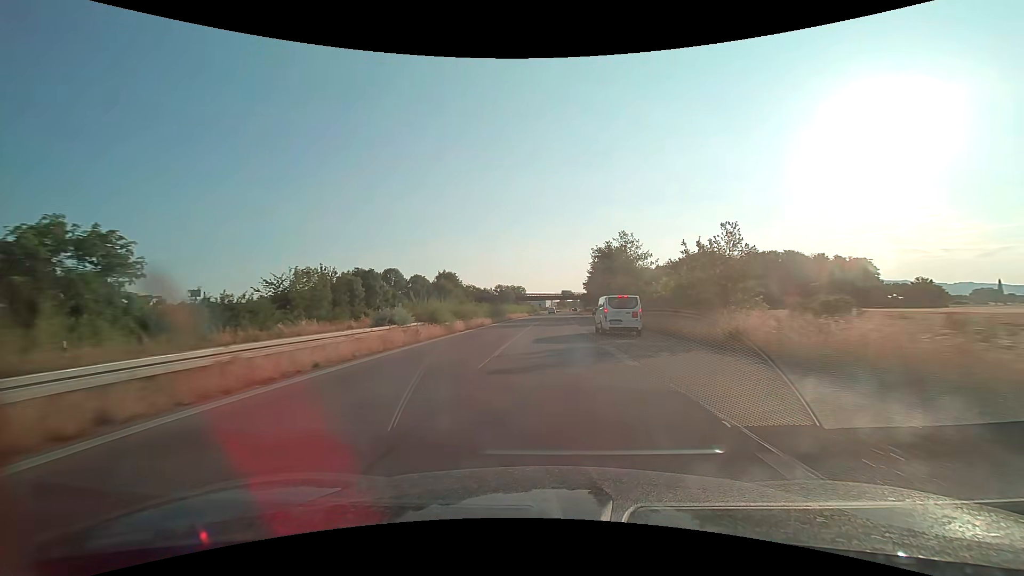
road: trunk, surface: asphalt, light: Day
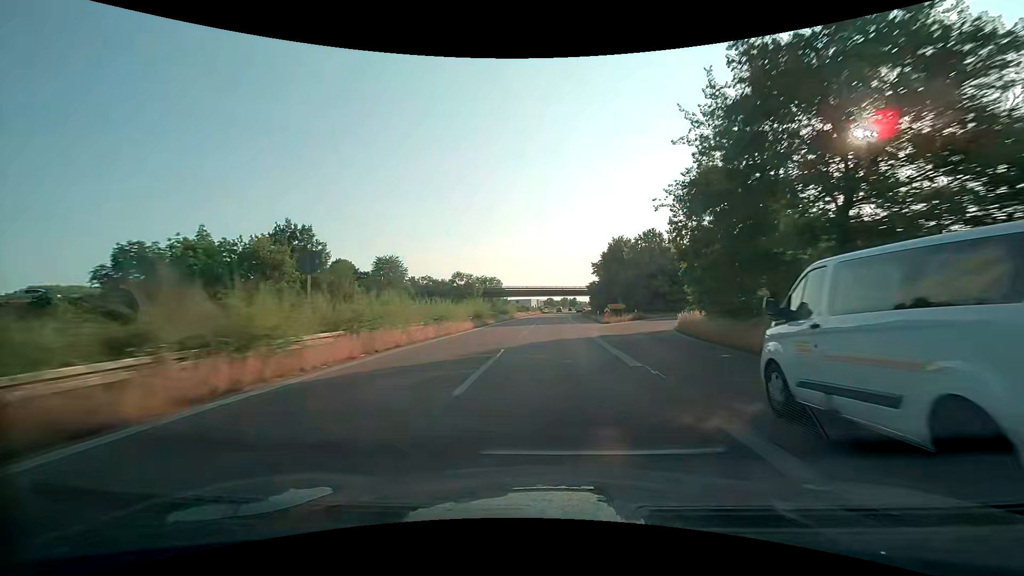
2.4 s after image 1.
(+0.9, +60.4) m; +2°
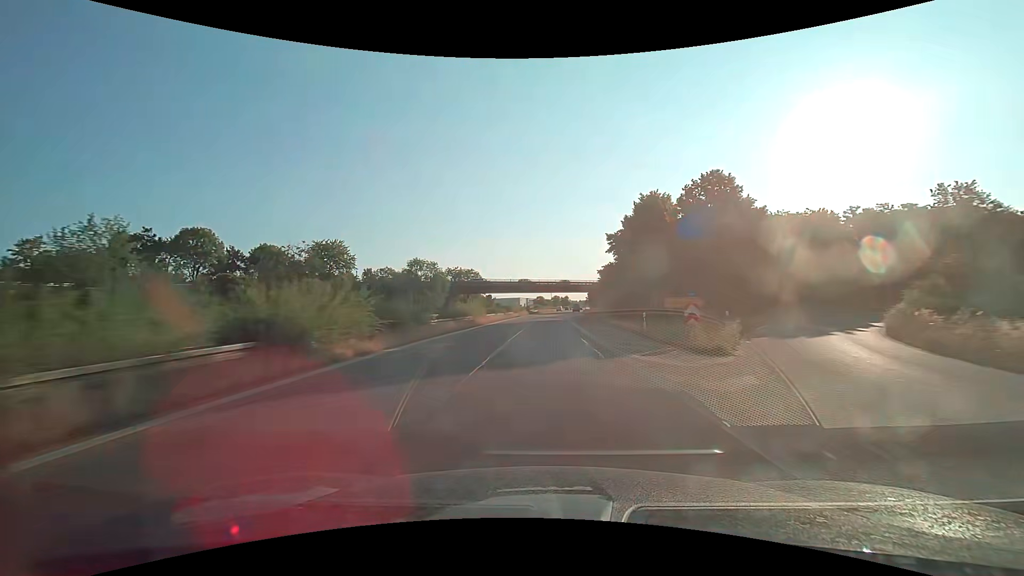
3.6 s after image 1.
(+0.3, +30.4) m; +1°
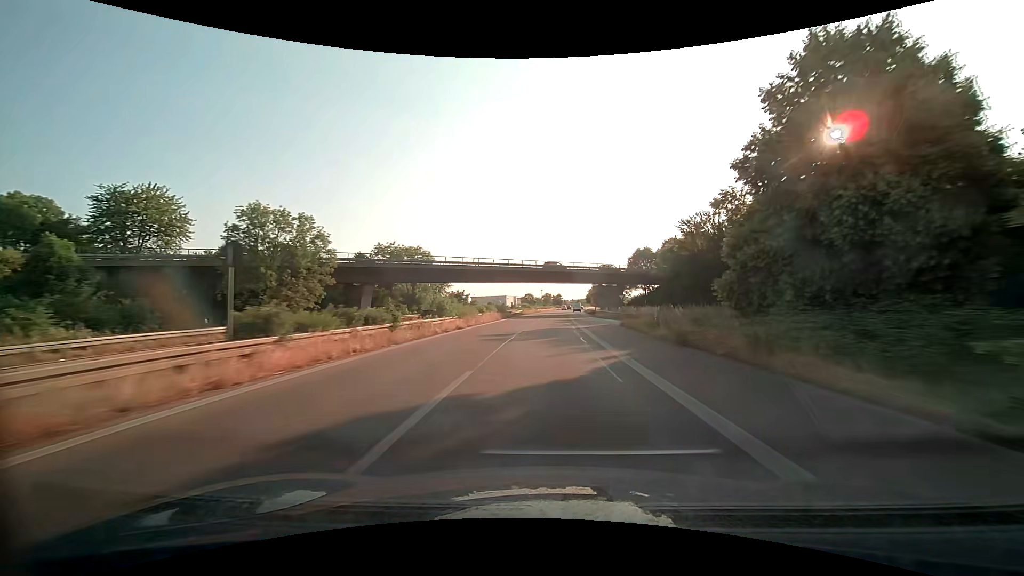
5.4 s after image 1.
(+0.3, +45.7) m; +1°
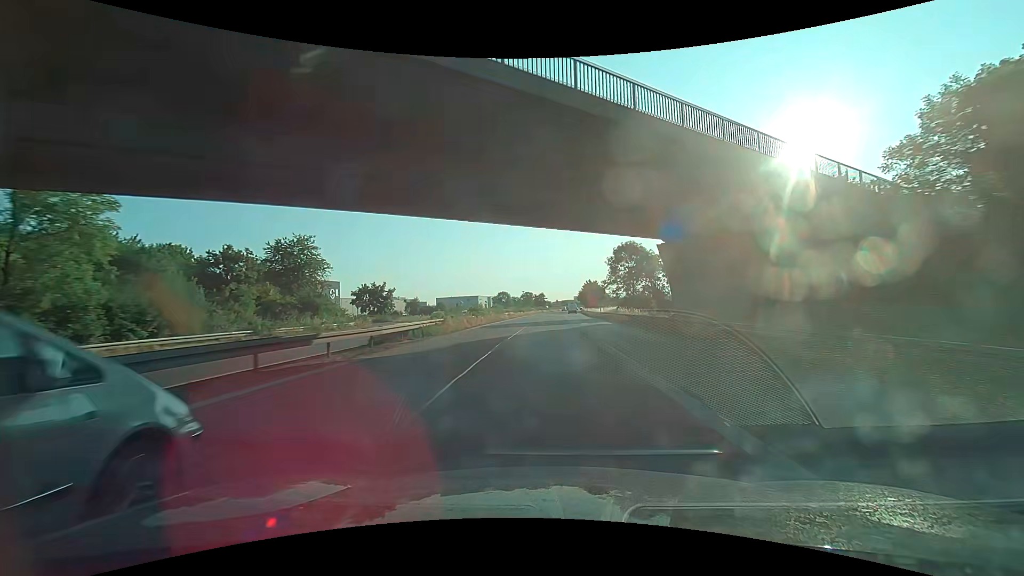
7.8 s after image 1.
(+1.1, +61.2) m; +2°
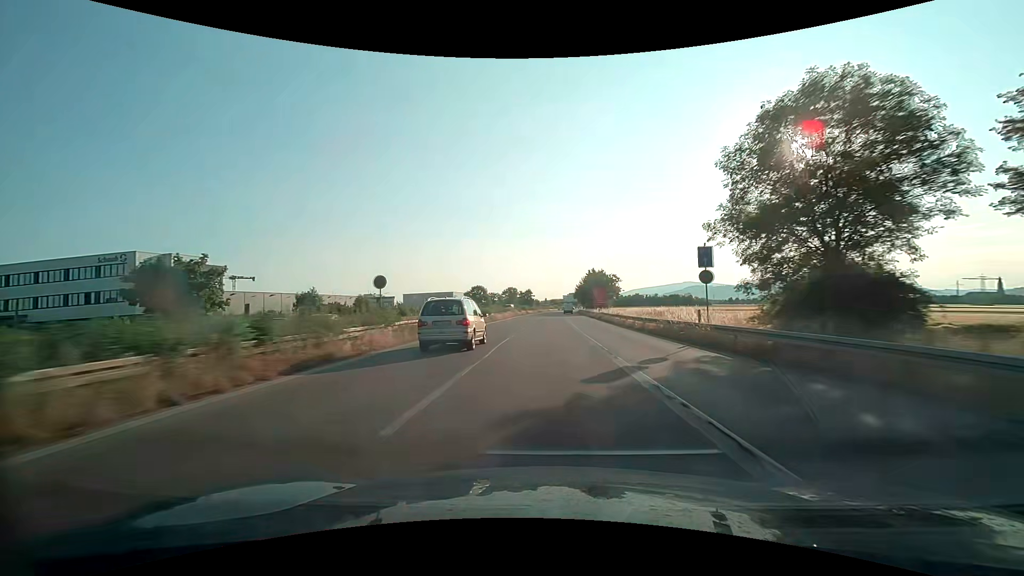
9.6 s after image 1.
(+0.2, +45.9) m; +1°
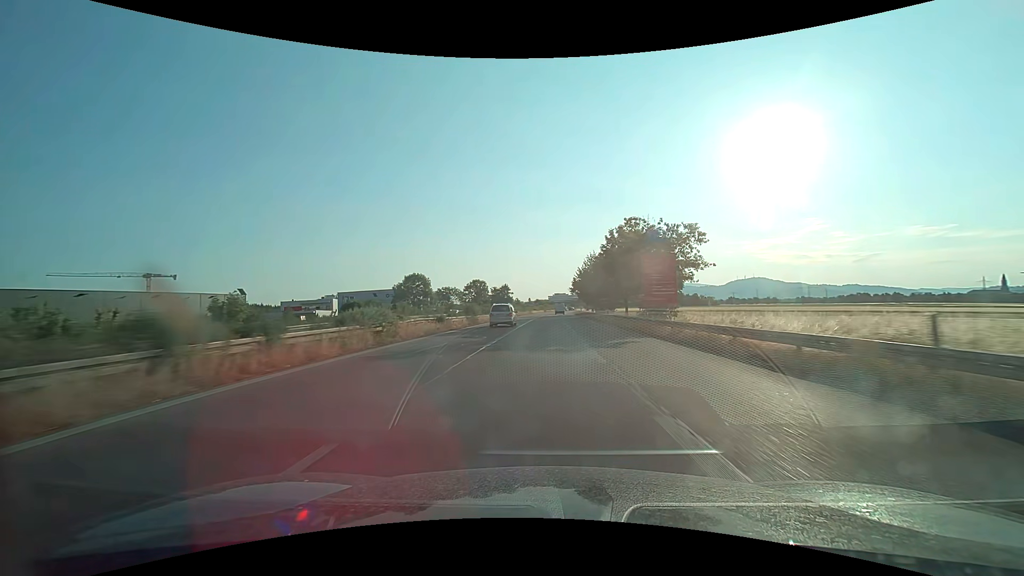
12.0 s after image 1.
(+1.1, +61.2) m; +2°
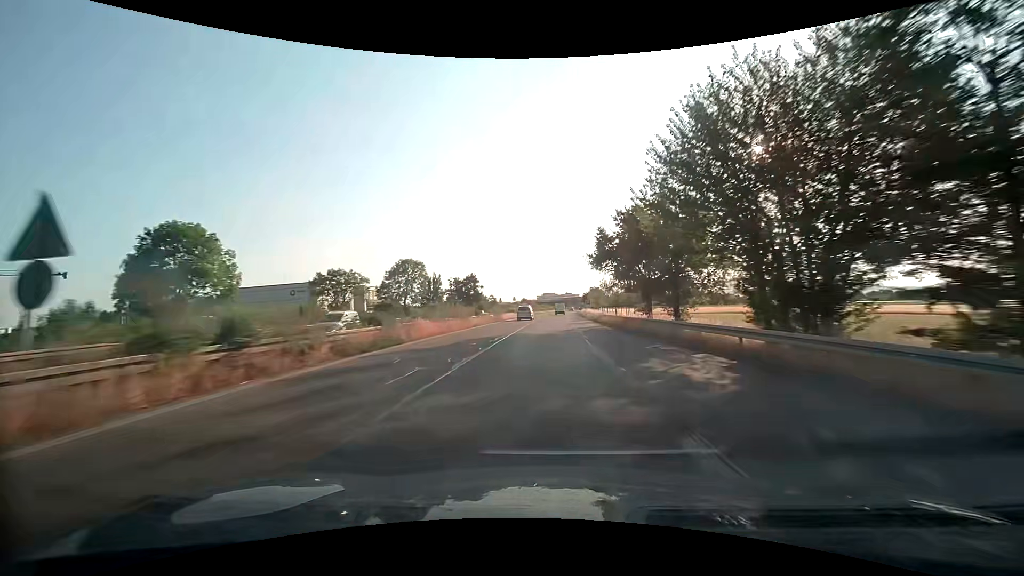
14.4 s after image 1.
(+0.6, +61.3) m; +1°
(0, +10) (0, +20) (0, +30) (+1, +40) (+1, +50) (+1, +60) (+1, +70) (+2, +80) (+2, +90) (+3, +100) m
